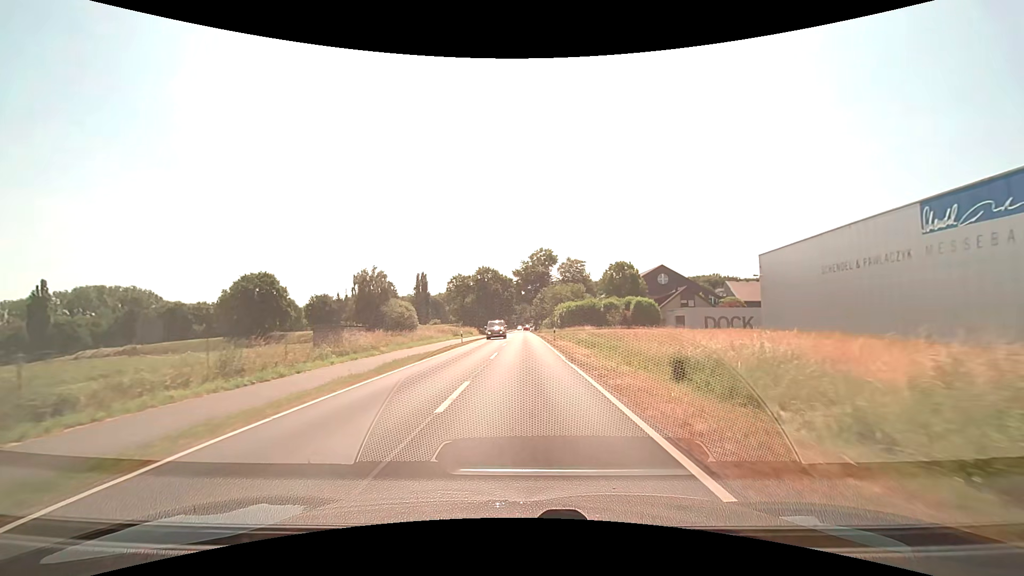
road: secondary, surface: asphalt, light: Day
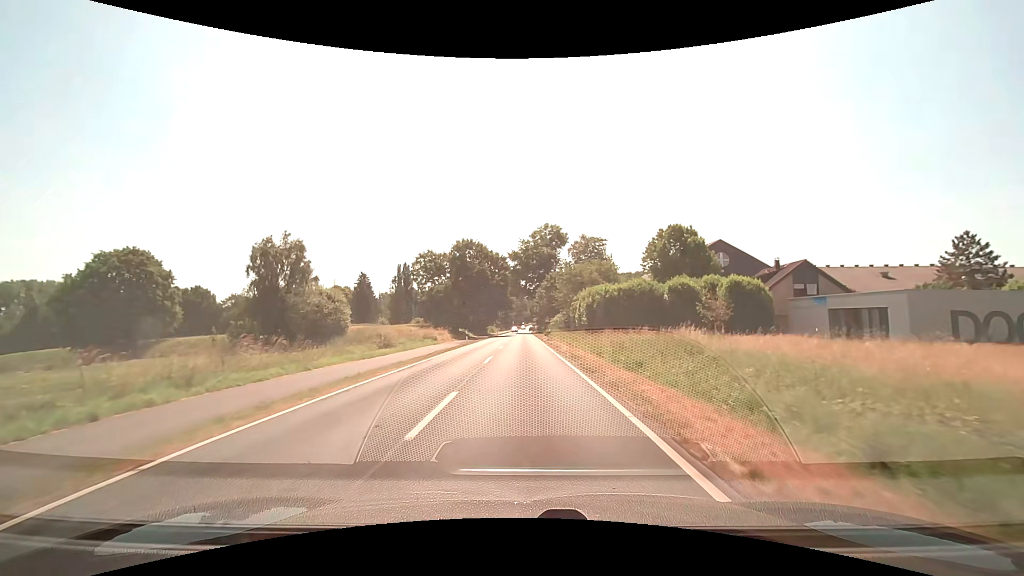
(0.0, +38.2) m; 0°
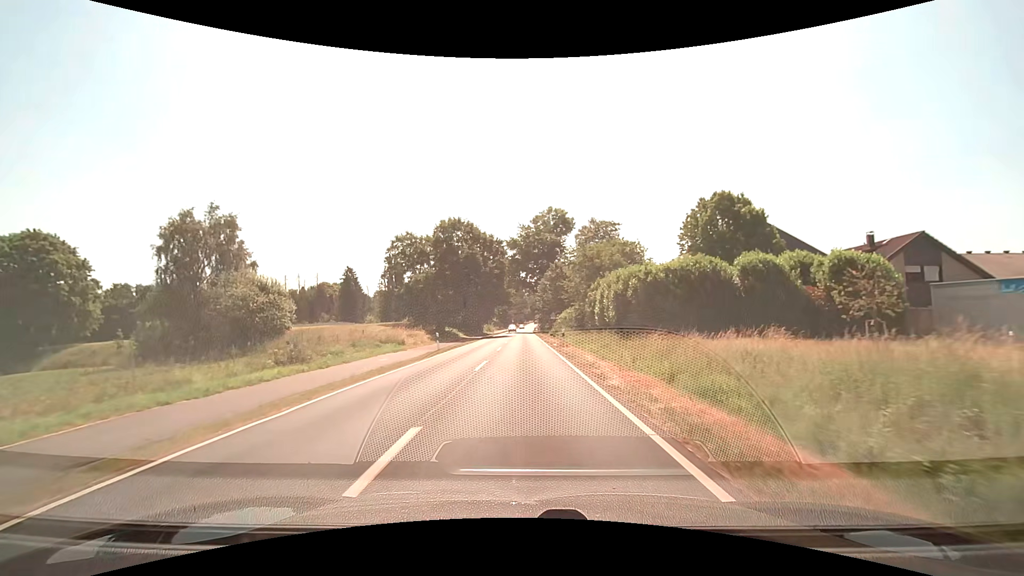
(0.0, +15.4) m; 0°
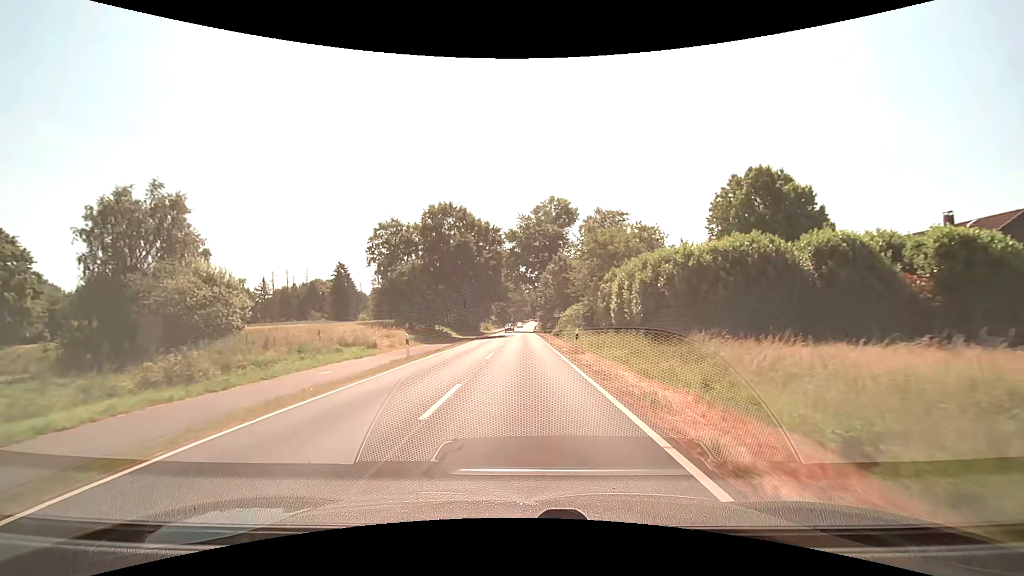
(0.0, +7.7) m; 0°
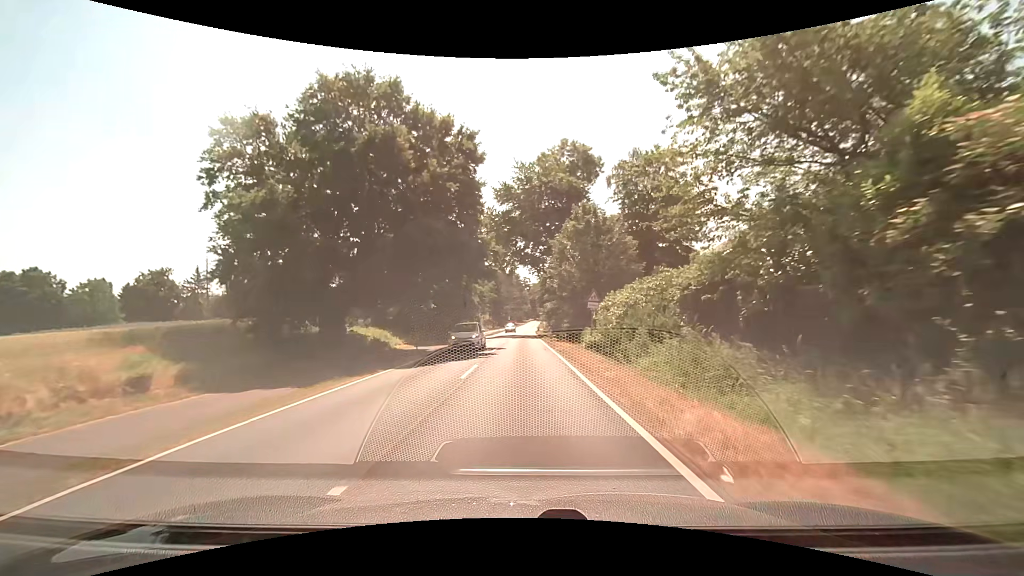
(+0.1, +31.1) m; 0°
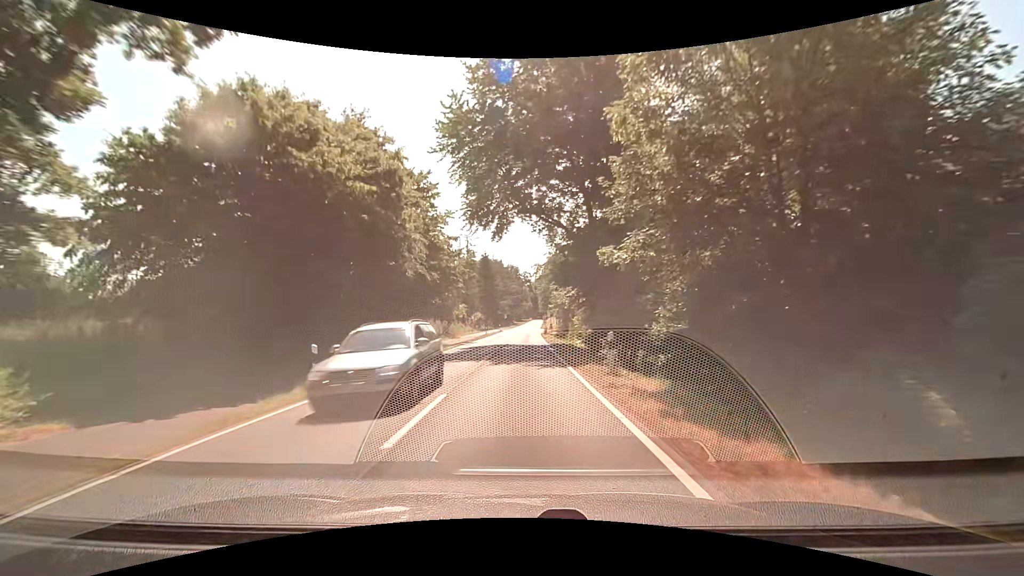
(+0.1, +31.0) m; 0°
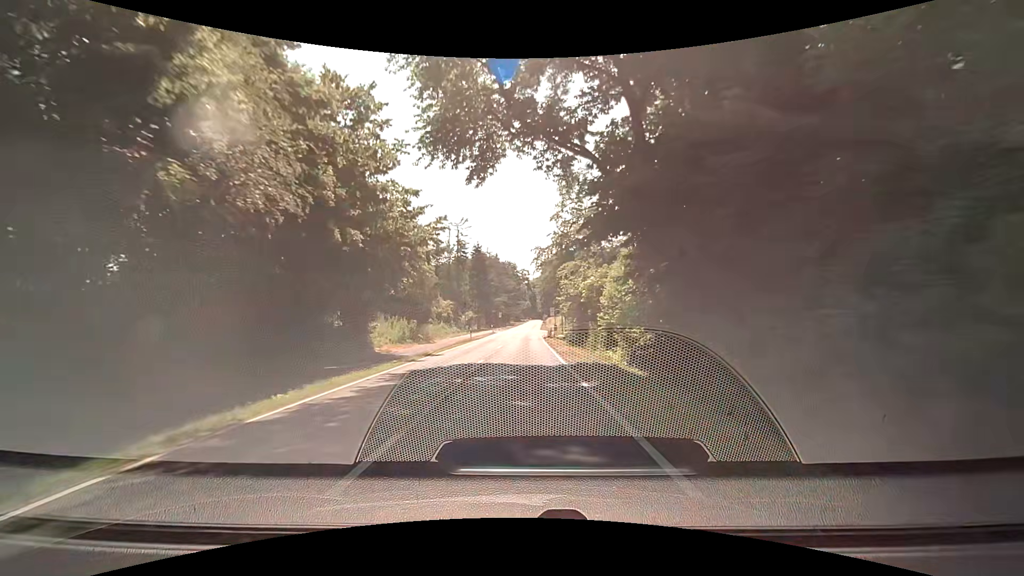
(+0.1, +15.5) m; 0°
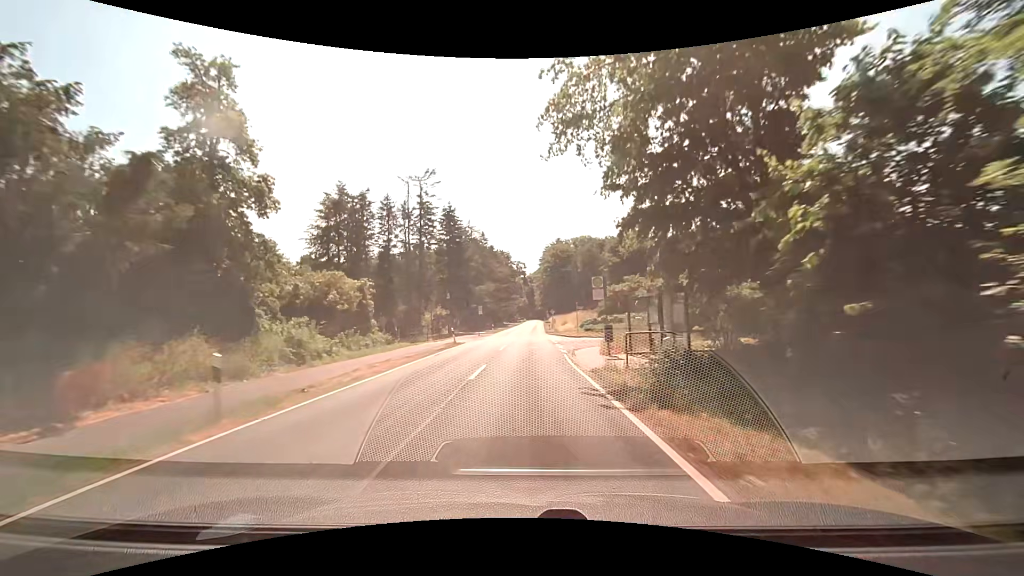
(+0.4, +38.6) m; +1°
(0, +10) (0, +20) (+1, +30) (+1, +40) (+1, +50) (+1, +60) (+2, +70) (+2, +80) (+2, +90) (+3, +100) m
